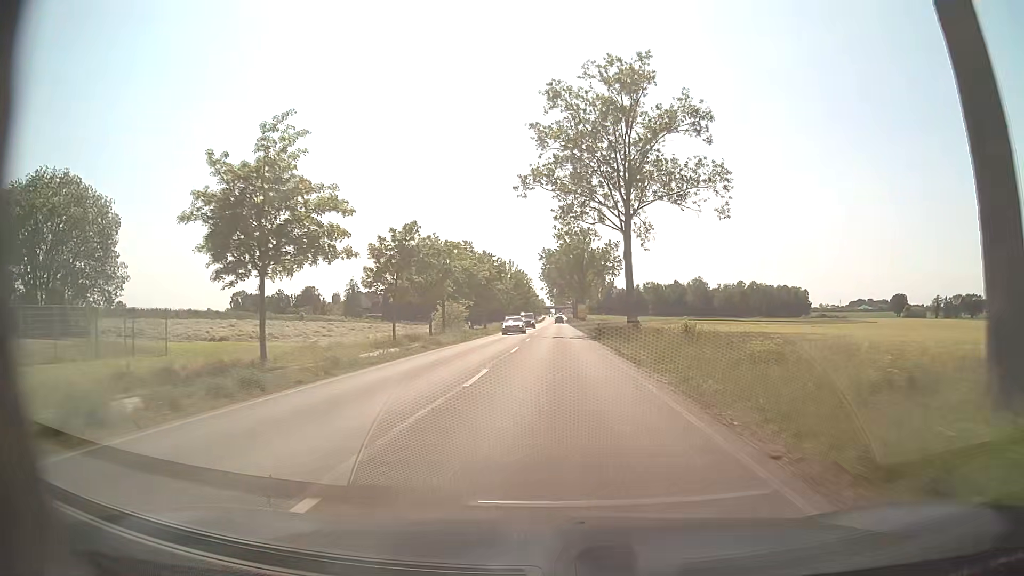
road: primary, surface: asphalt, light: Day
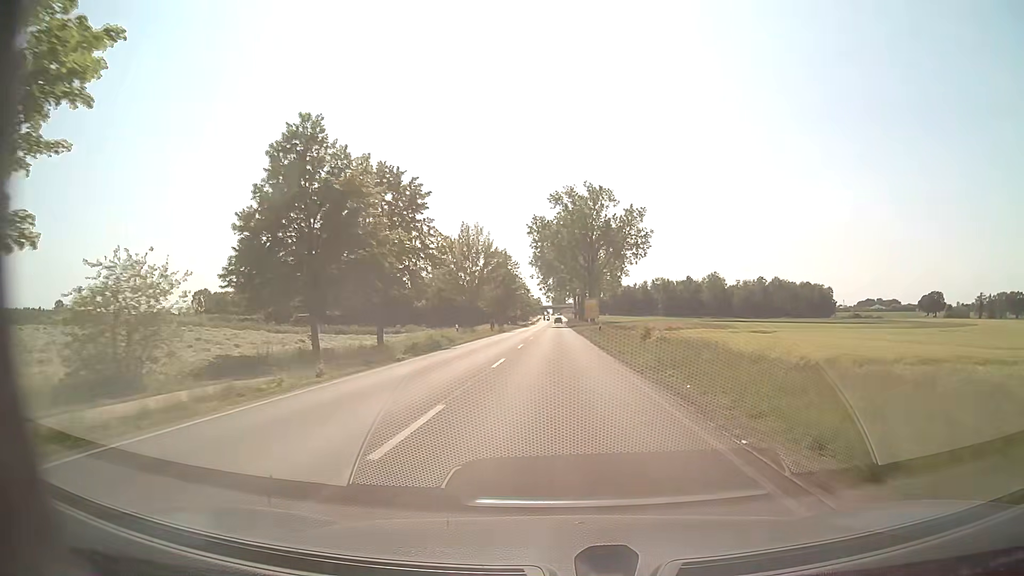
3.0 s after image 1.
(0.0, +54.6) m; 0°
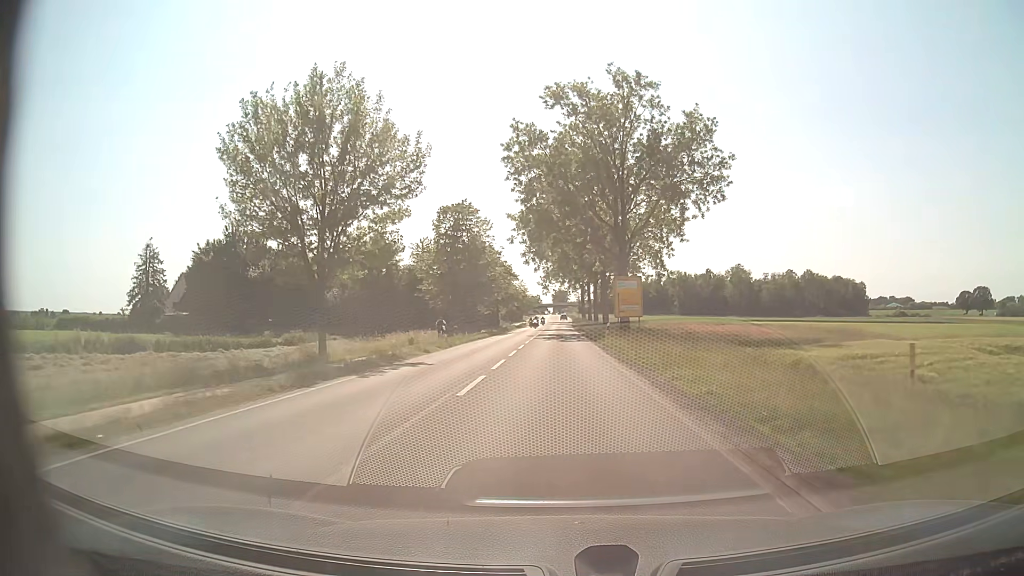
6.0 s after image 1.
(0.0, +54.7) m; 0°
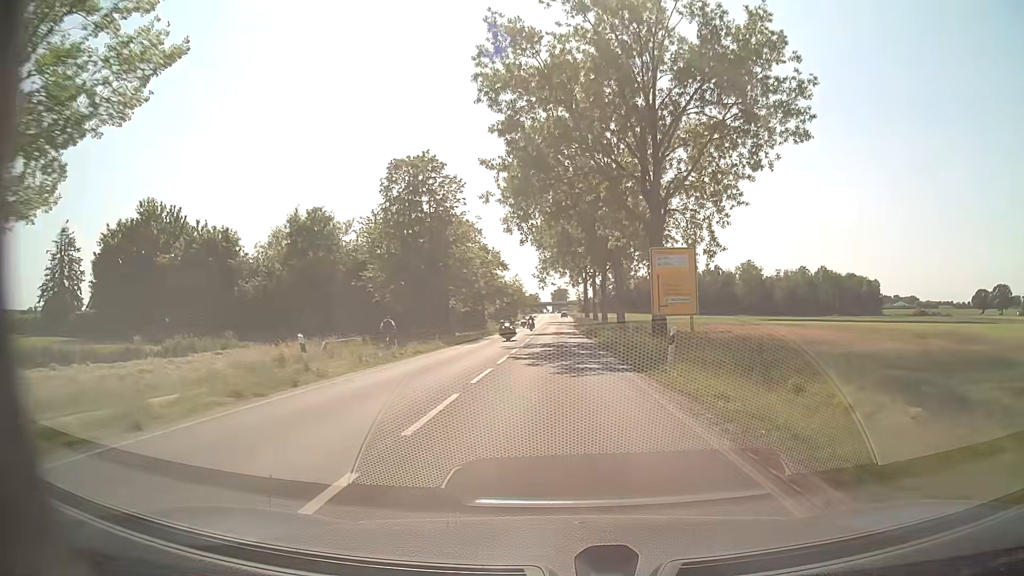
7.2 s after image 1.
(0.0, +22.0) m; 0°
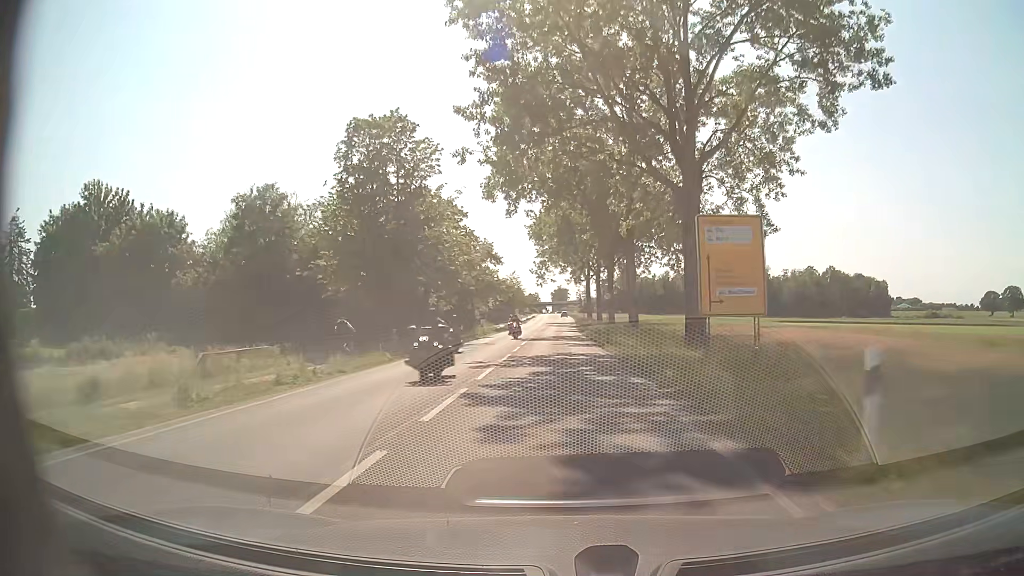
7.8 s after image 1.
(0.0, +11.0) m; 0°
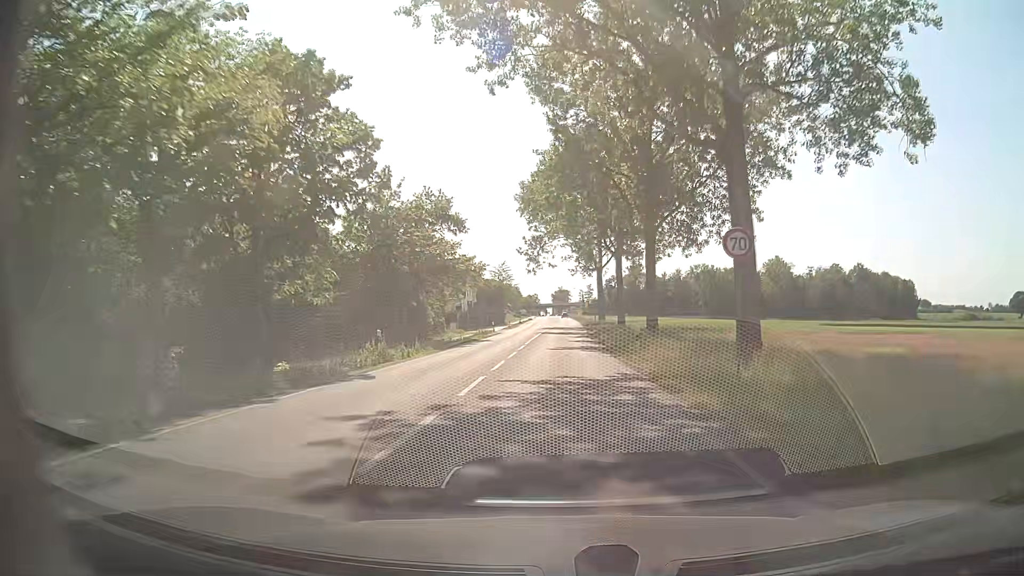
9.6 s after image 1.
(+0.2, +33.0) m; 0°
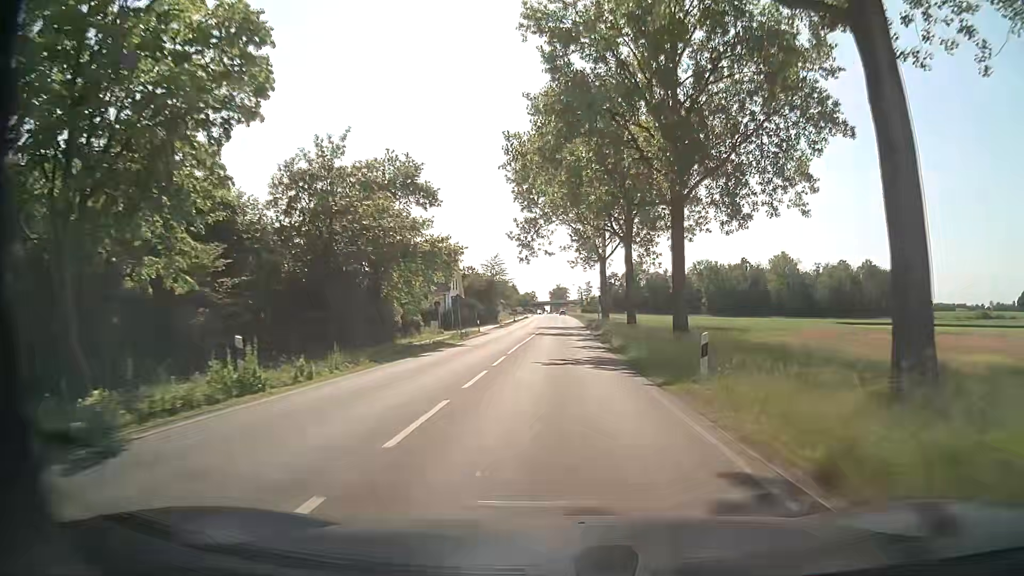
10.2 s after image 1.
(0.0, +11.0) m; 0°
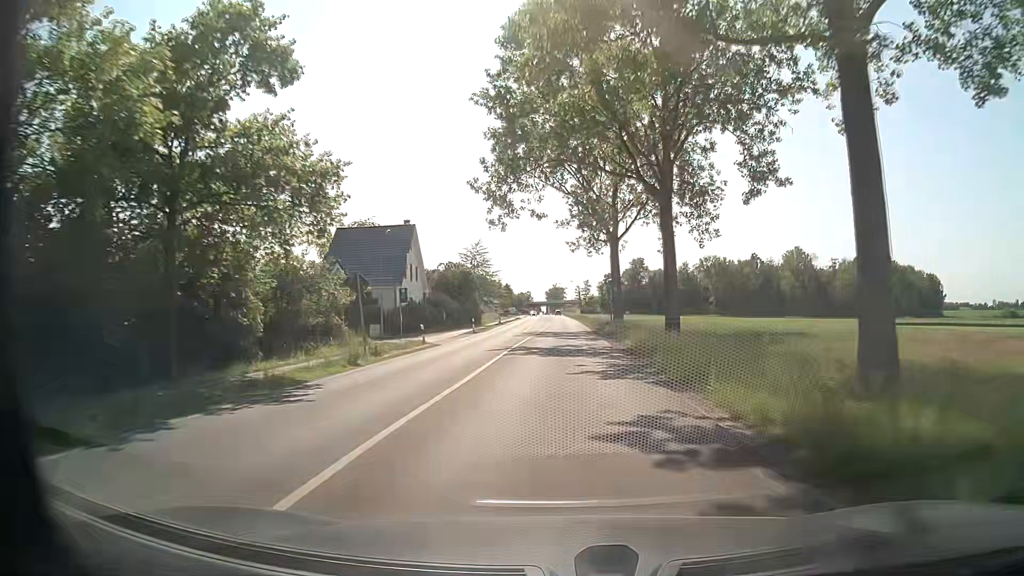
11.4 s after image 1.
(+0.3, +21.9) m; +1°
(0, +10) (0, +20) (0, +30) (0, +40) (0, +50) (0, +60) (0, +70) (+1, +80) (+1, +90) (+1, +100) m
